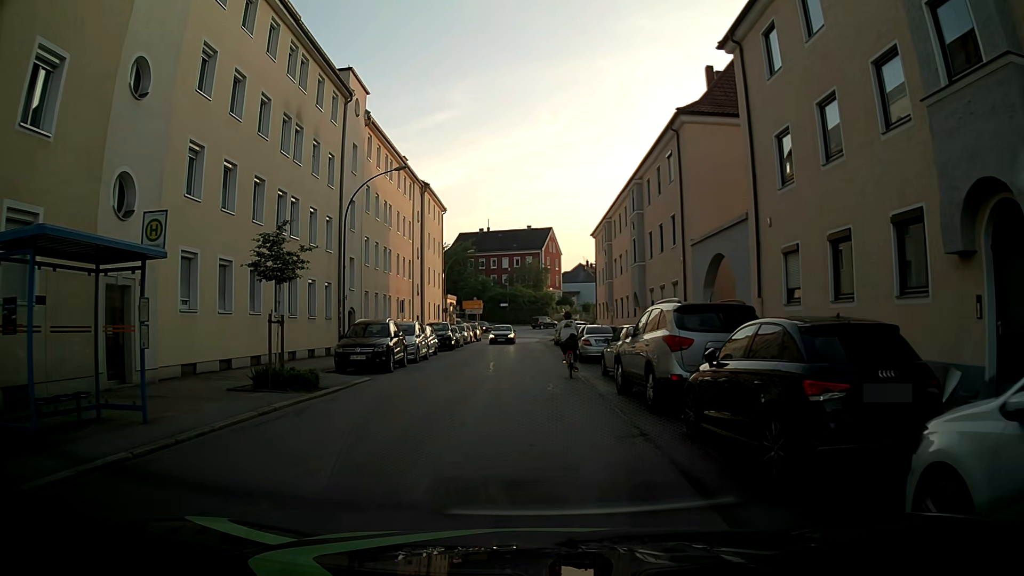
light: Day
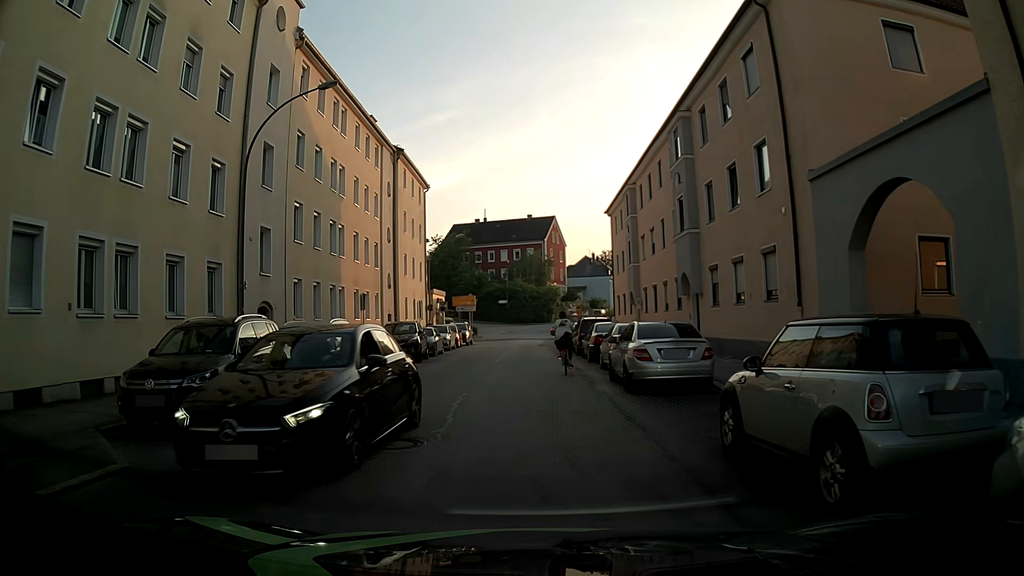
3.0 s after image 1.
(-0.1, +11.8) m; -1°
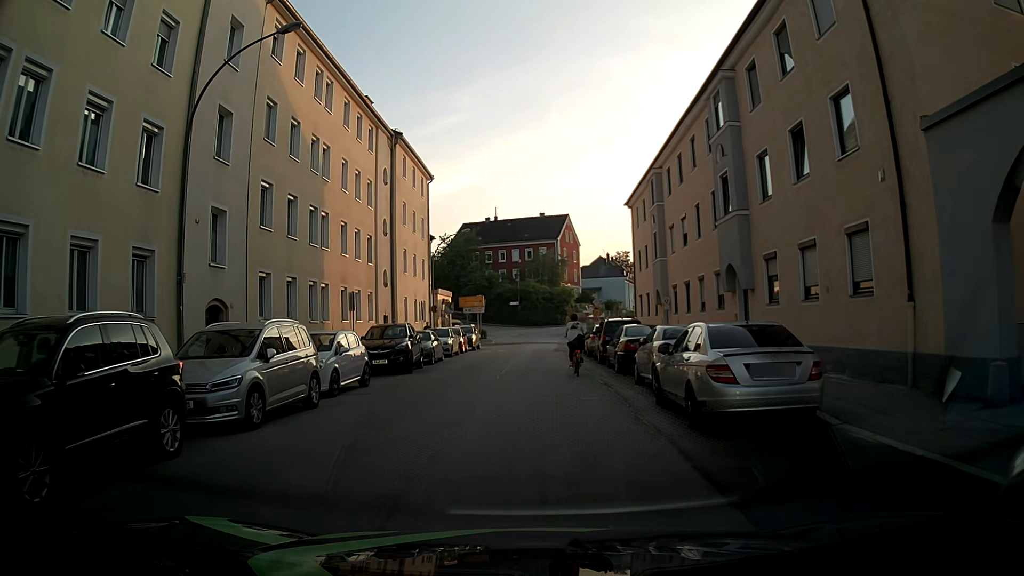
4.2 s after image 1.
(0.0, +4.8) m; -1°
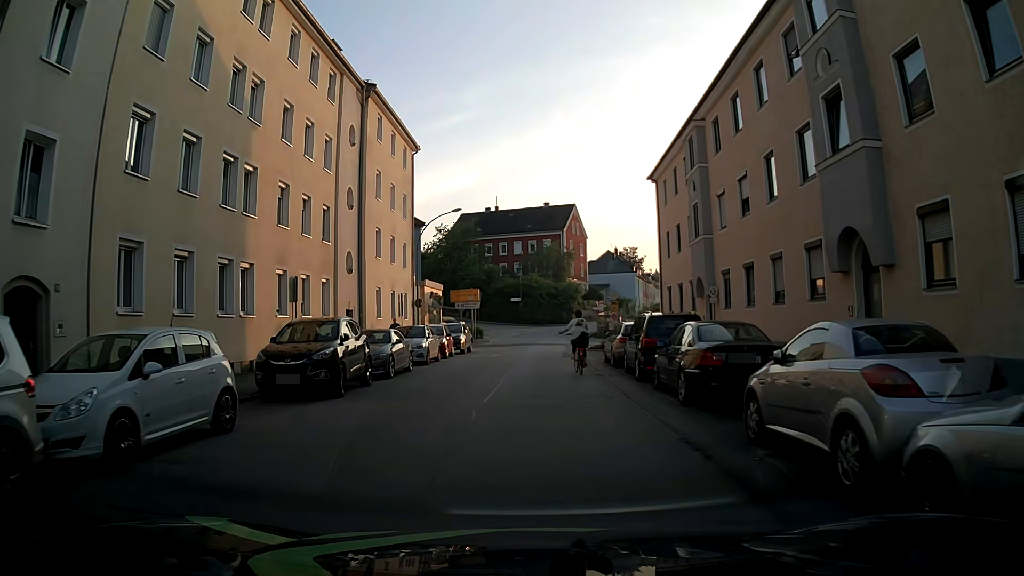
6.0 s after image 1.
(0.0, +8.5) m; 0°
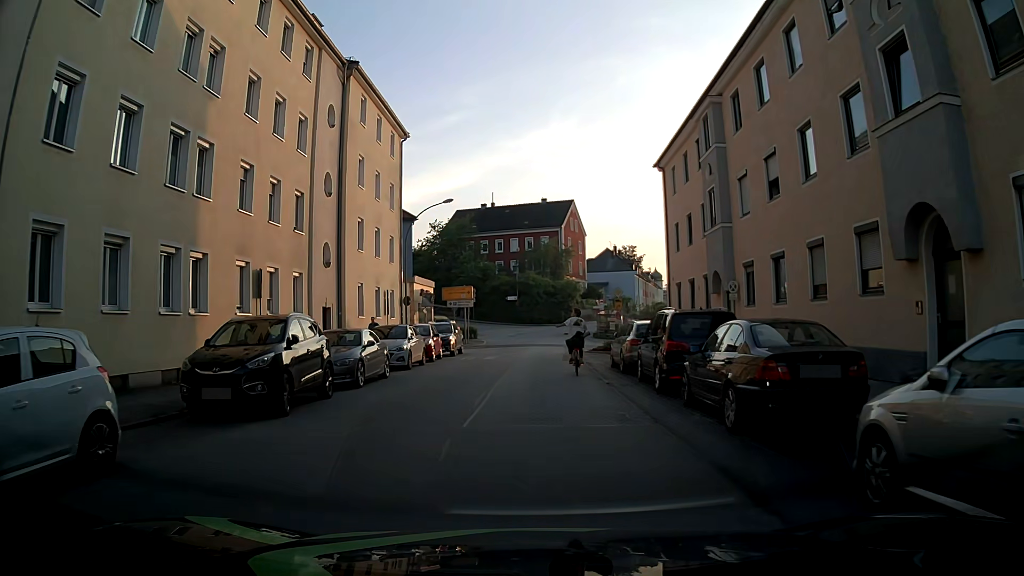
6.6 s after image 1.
(0.0, +3.1) m; -1°
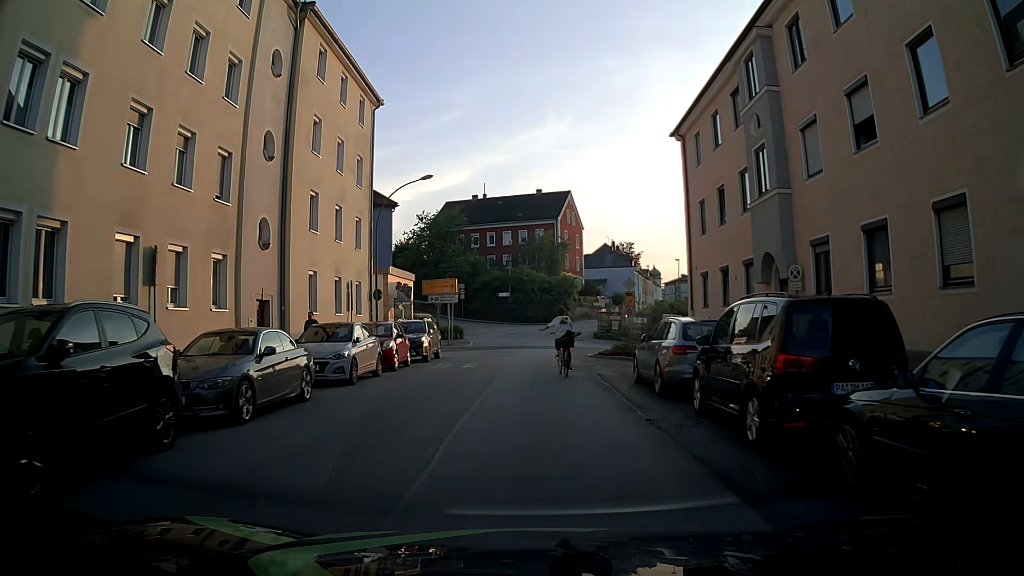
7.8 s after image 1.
(+0.2, +6.2) m; +3°
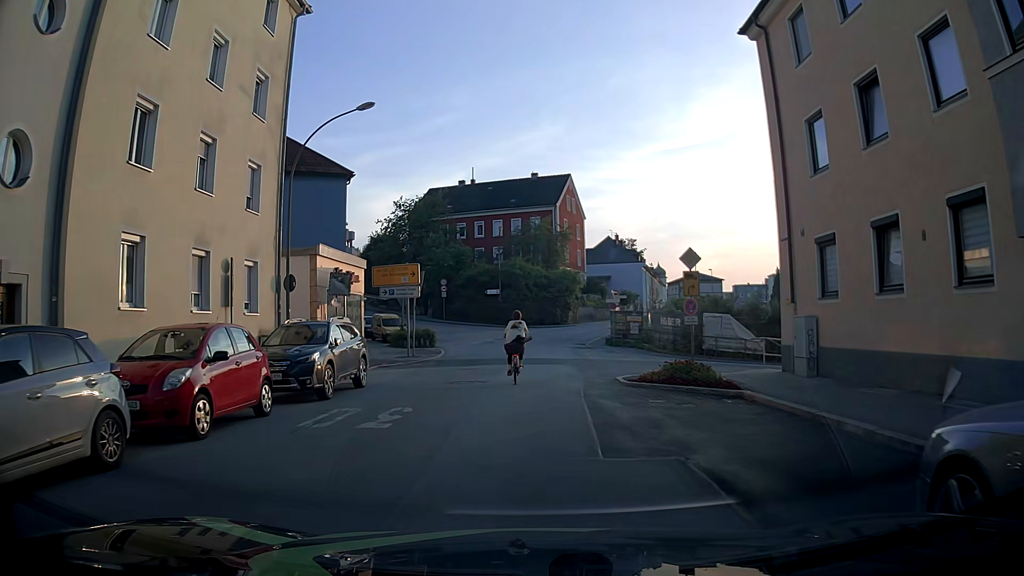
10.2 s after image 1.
(-0.2, +12.1) m; -1°
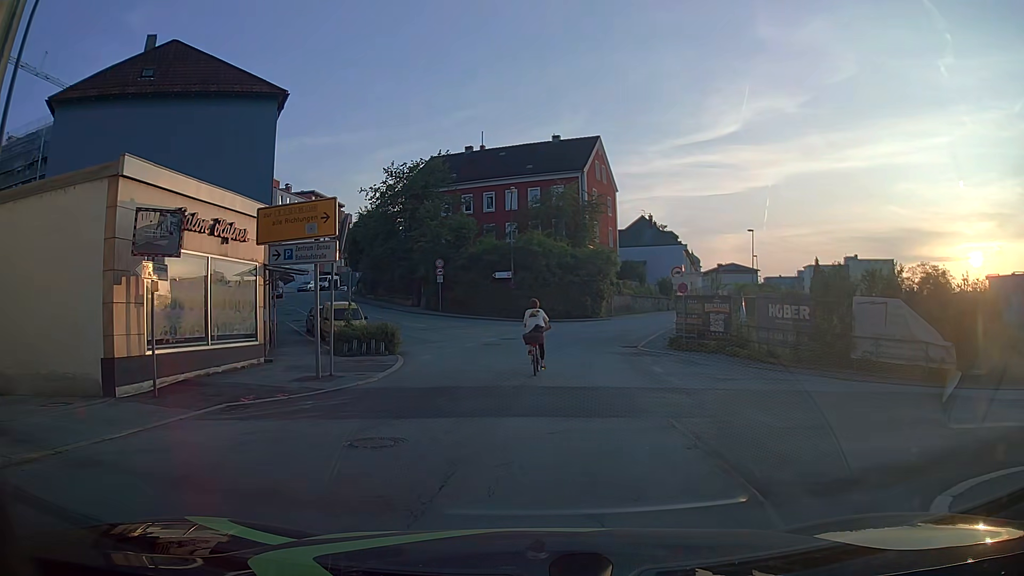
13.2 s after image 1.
(-0.1, +14.6) m; 0°
